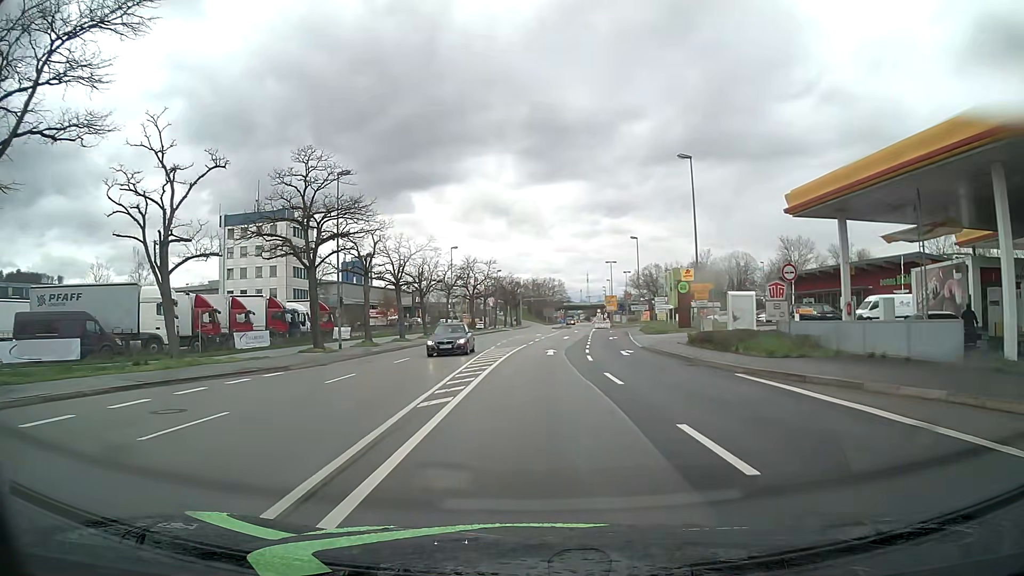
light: Day
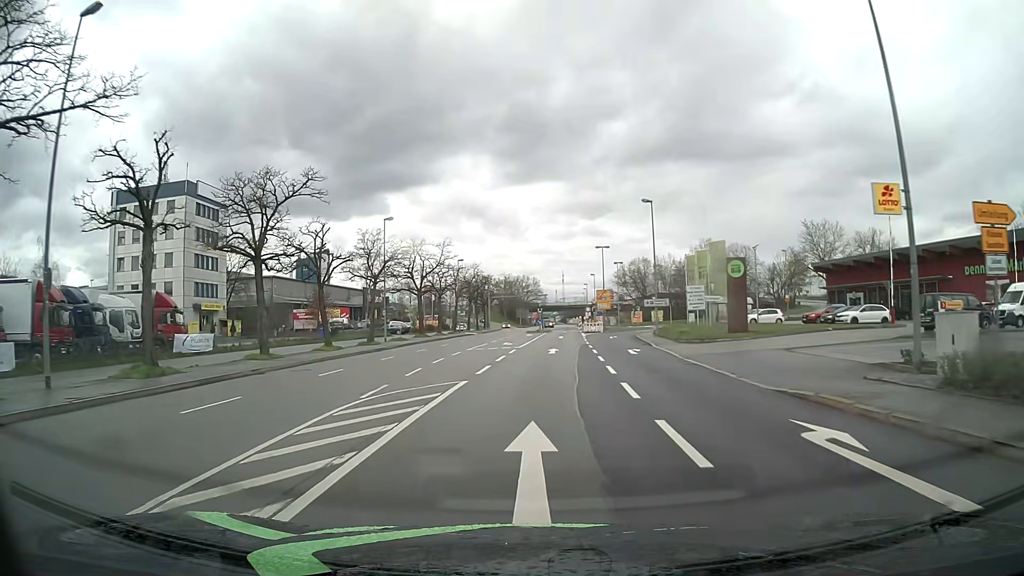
(+0.5, +24.0) m; +2°
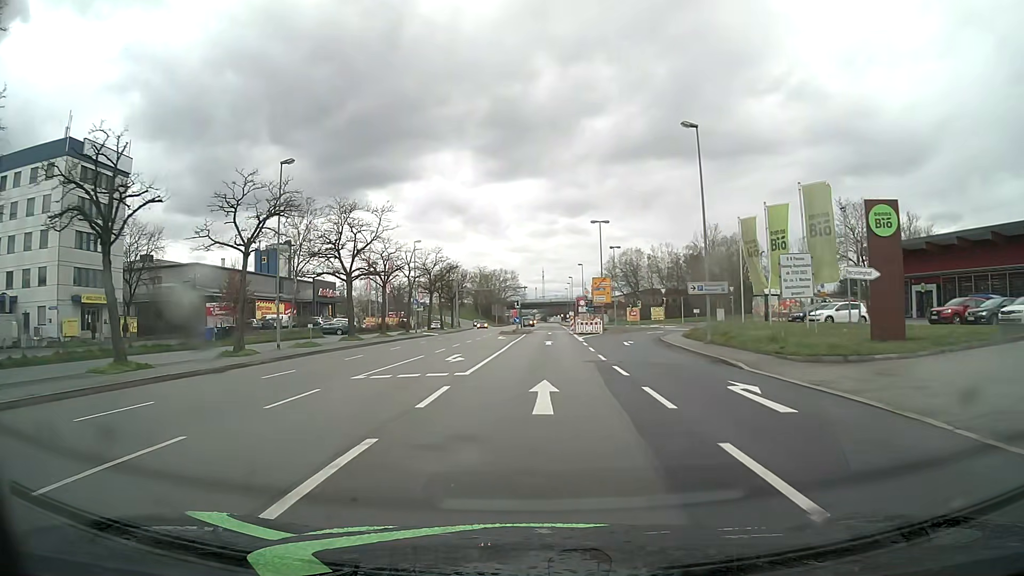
(+0.3, +20.1) m; +2°
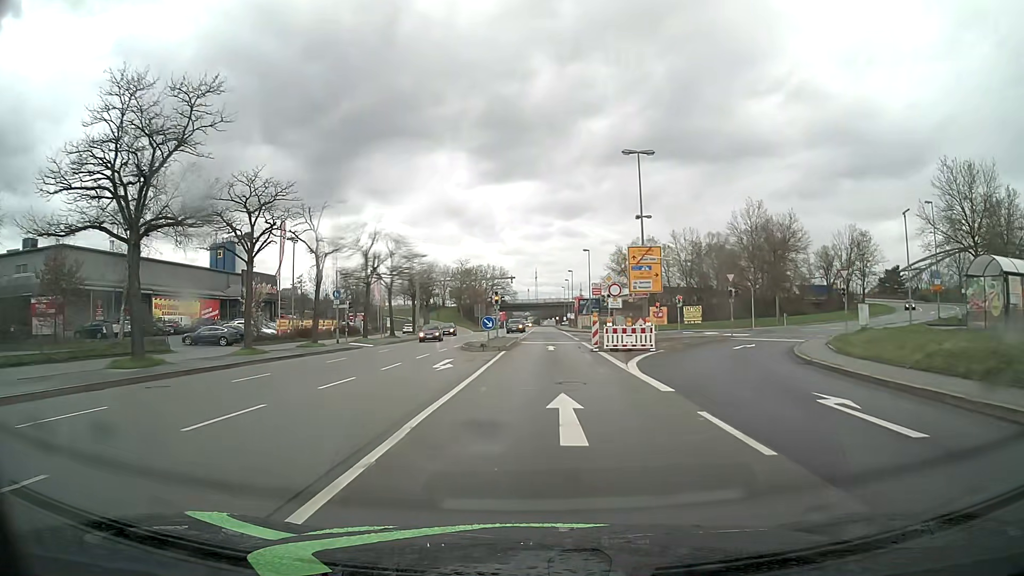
(+0.3, +27.8) m; +1°
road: primary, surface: asphalt
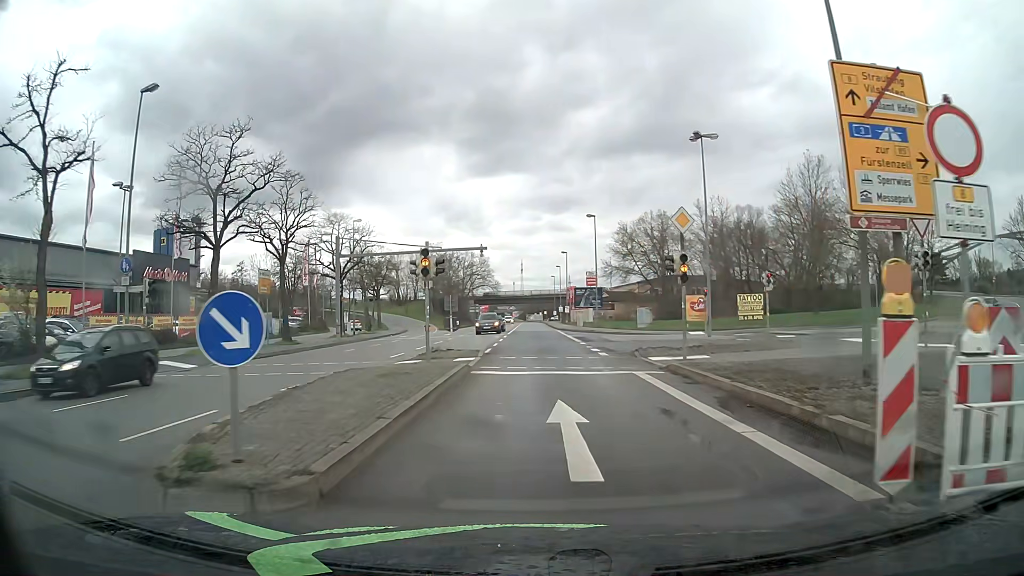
(+0.2, +24.6) m; +1°
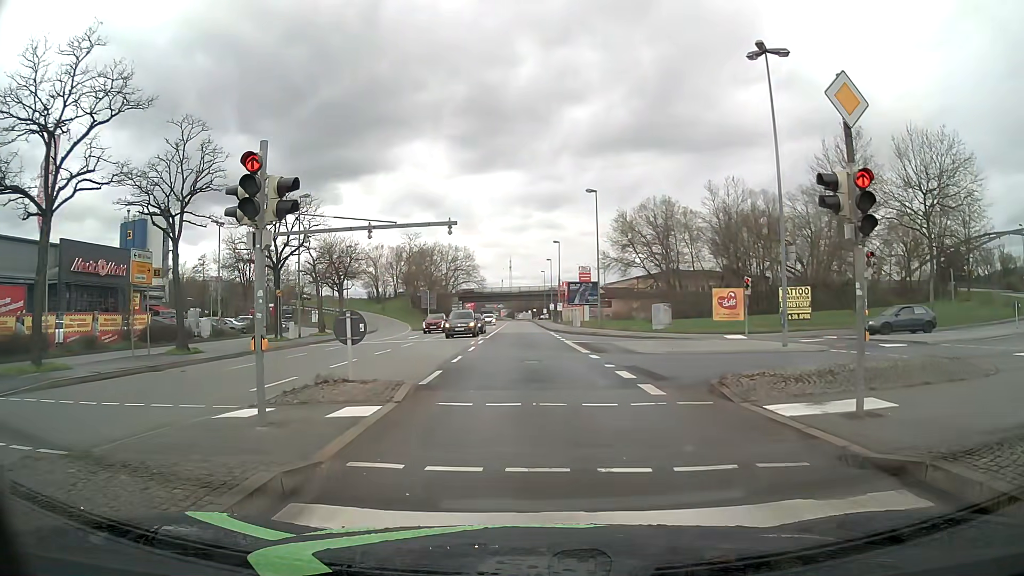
(+0.2, +10.7) m; +1°
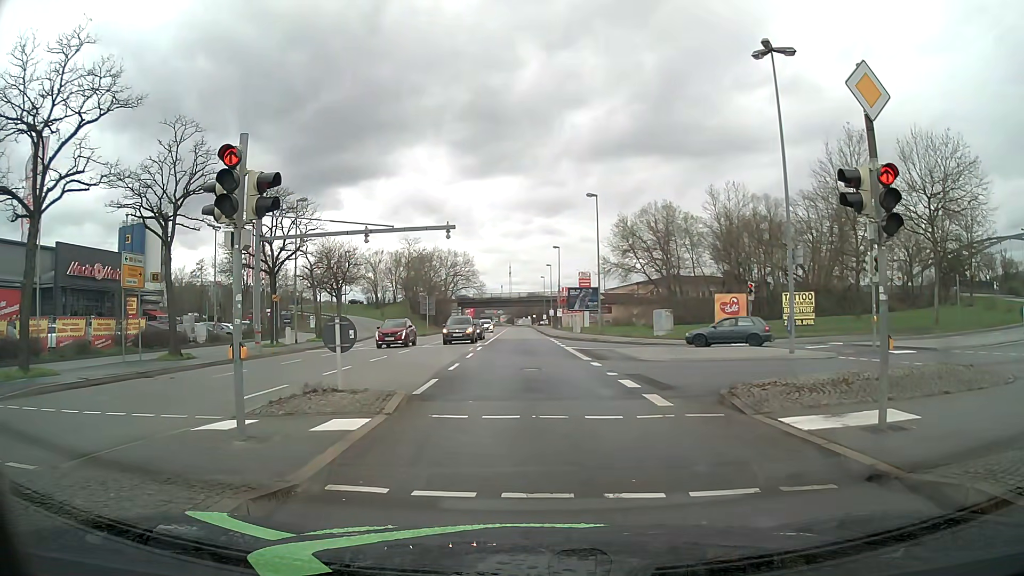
(0.0, +0.6) m; 0°
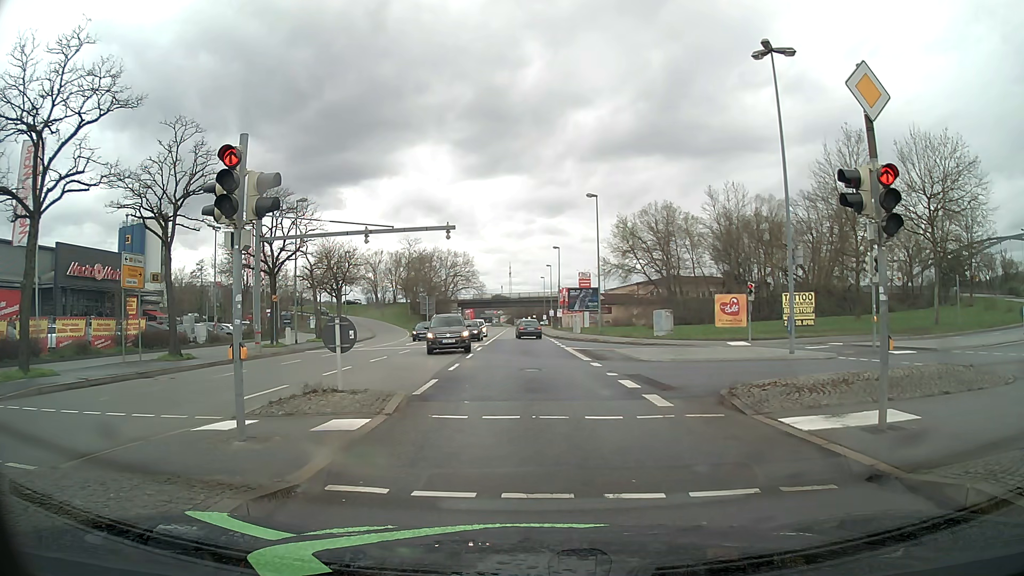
(0.0, +0.1) m; 0°
(0, +10) (0, +20) (0, +30) (-1, +40) (-1, +50) (-1, +60) (-1, +70) (-1, +80) (-1, +90) (-2, +100) m
